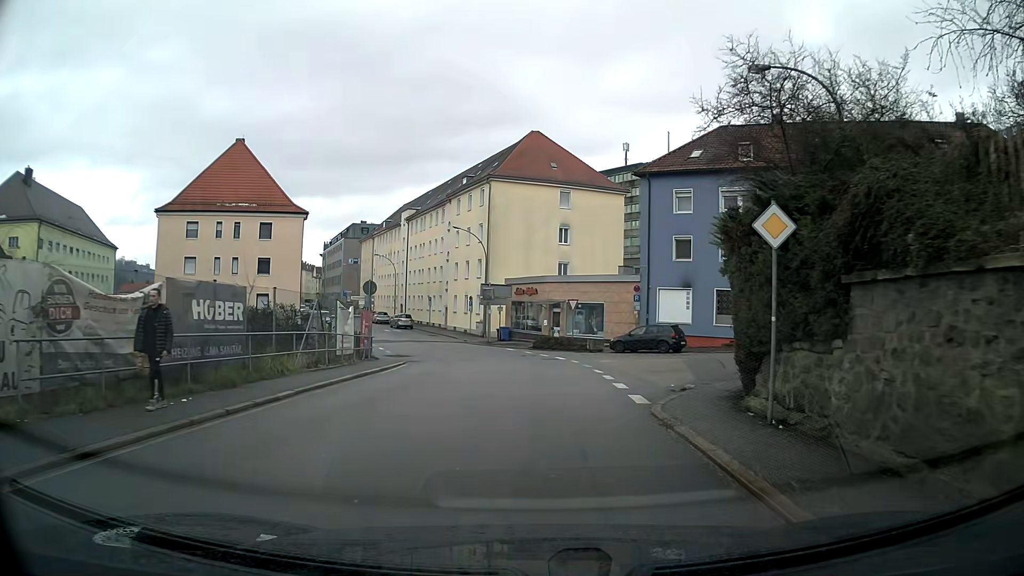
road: tertiary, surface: asphalt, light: Day
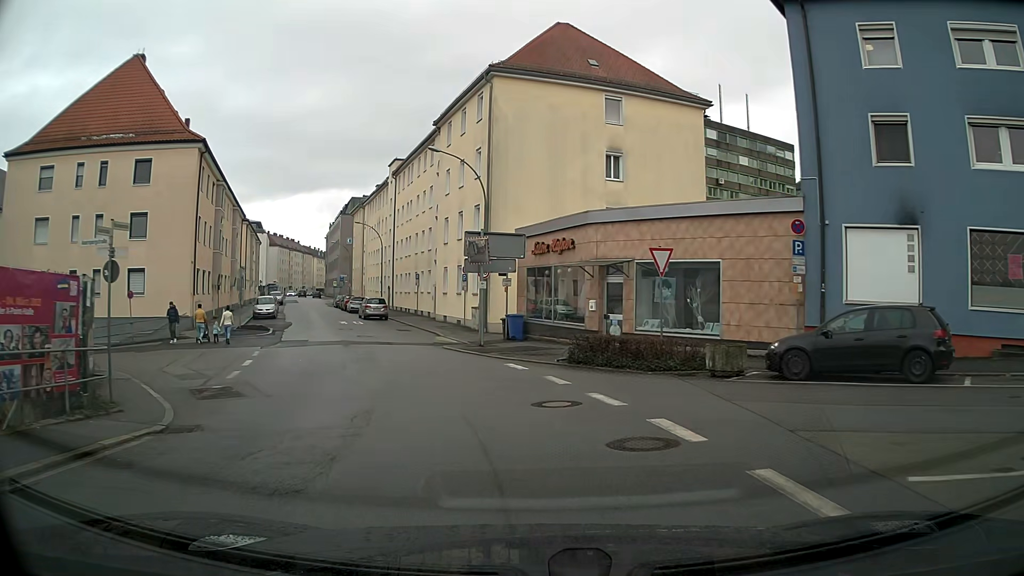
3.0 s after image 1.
(-0.2, +22.4) m; -5°
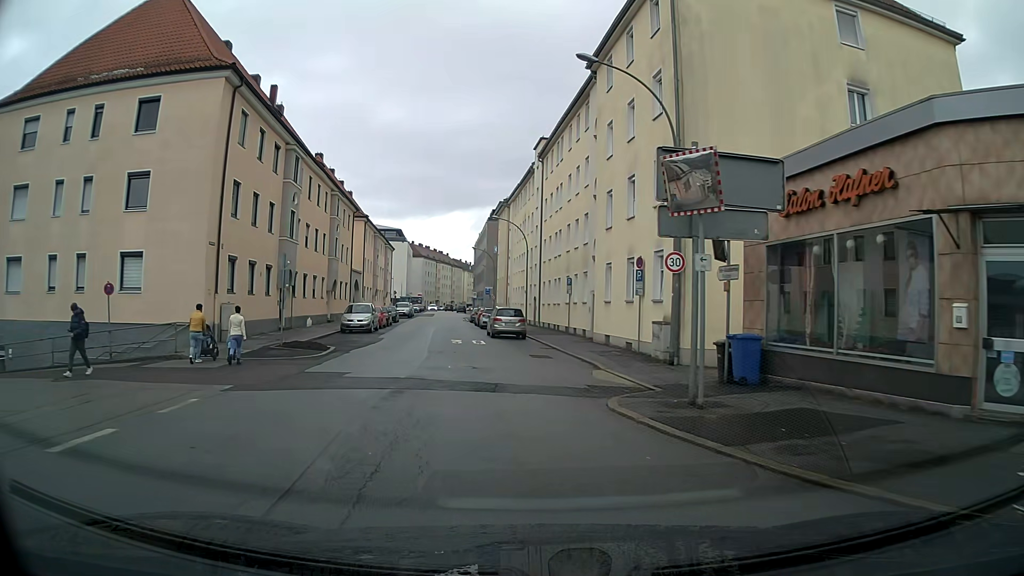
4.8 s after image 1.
(-1.5, +13.3) m; -13°
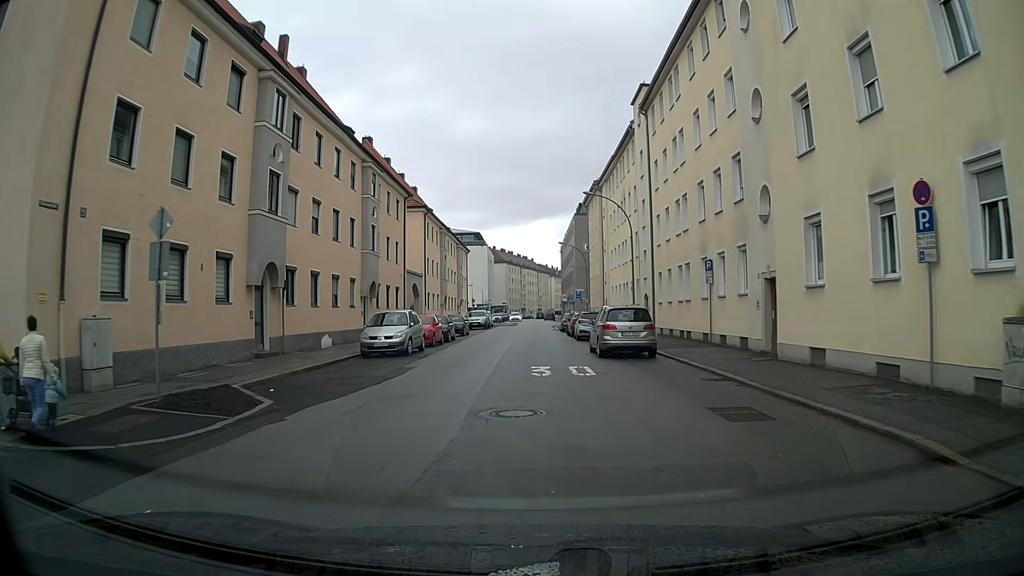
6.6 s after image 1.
(-0.9, +13.2) m; -6°
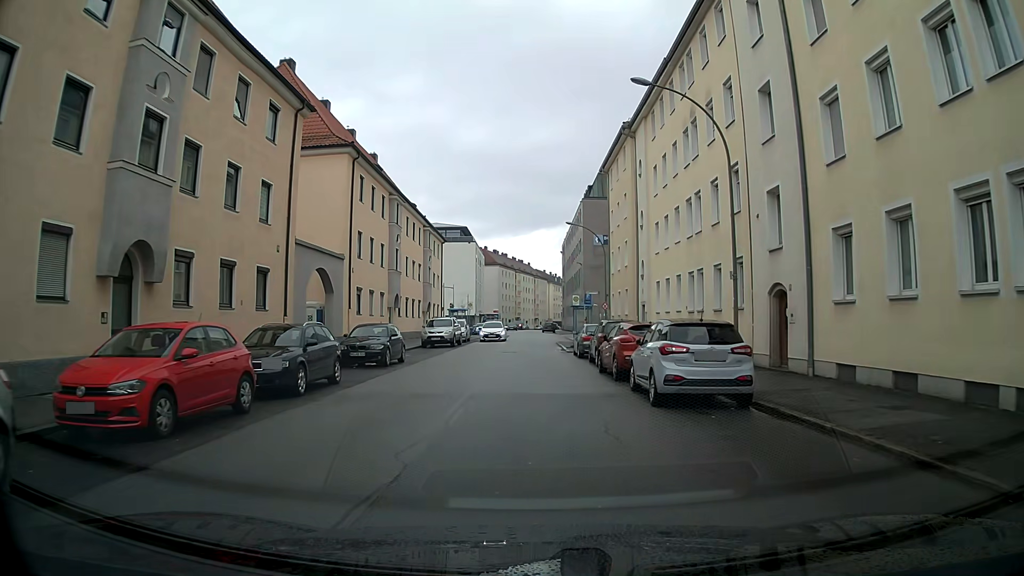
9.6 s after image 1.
(-0.1, +22.2) m; 0°
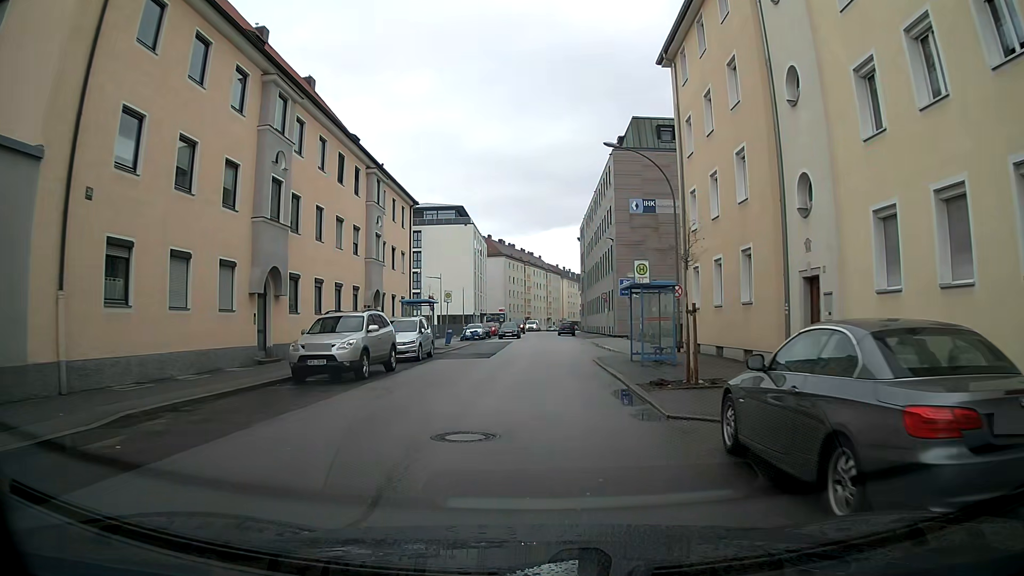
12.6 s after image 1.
(-0.2, +22.7) m; -1°
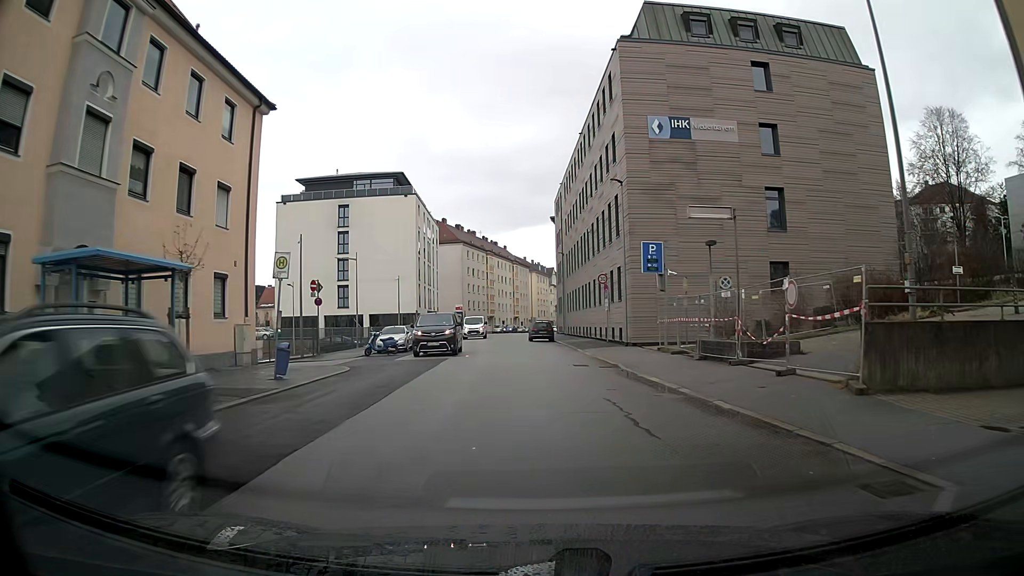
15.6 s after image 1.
(+0.4, +23.1) m; +2°
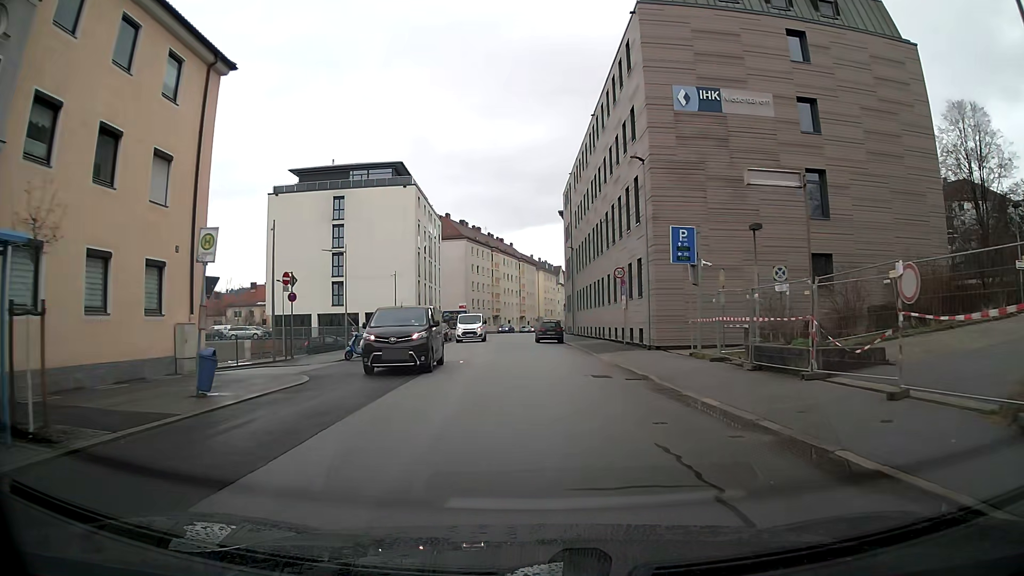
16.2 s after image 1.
(0.0, +4.6) m; 0°
